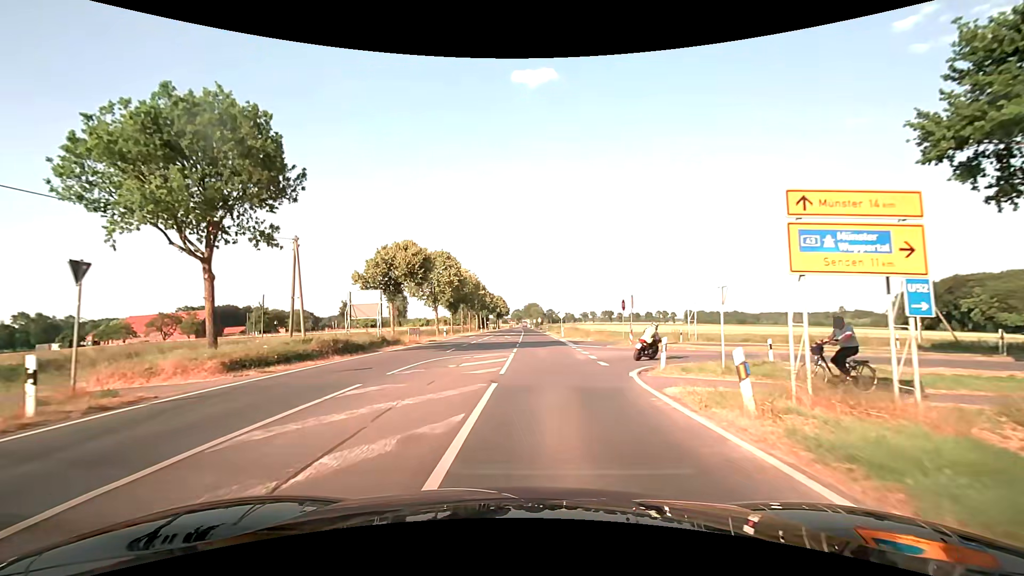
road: secondary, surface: asphalt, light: Day
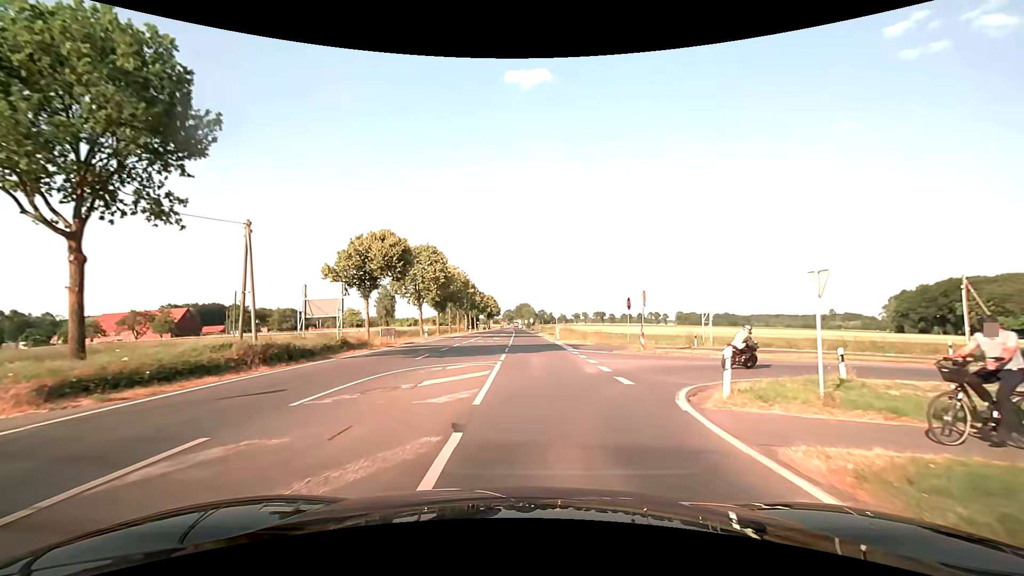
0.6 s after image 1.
(0.0, +5.2) m; +1°
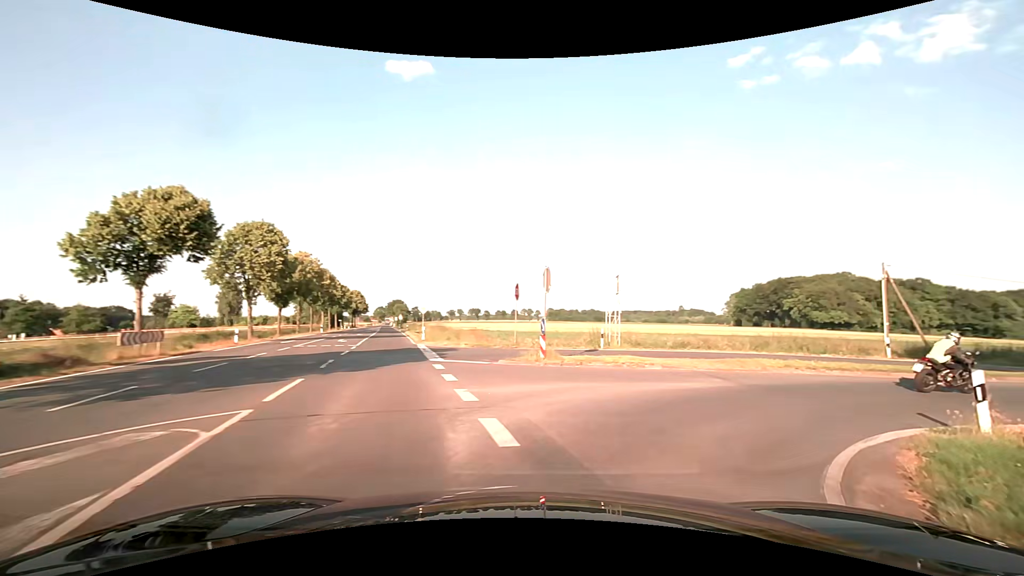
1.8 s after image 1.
(+0.8, +9.9) m; +12°
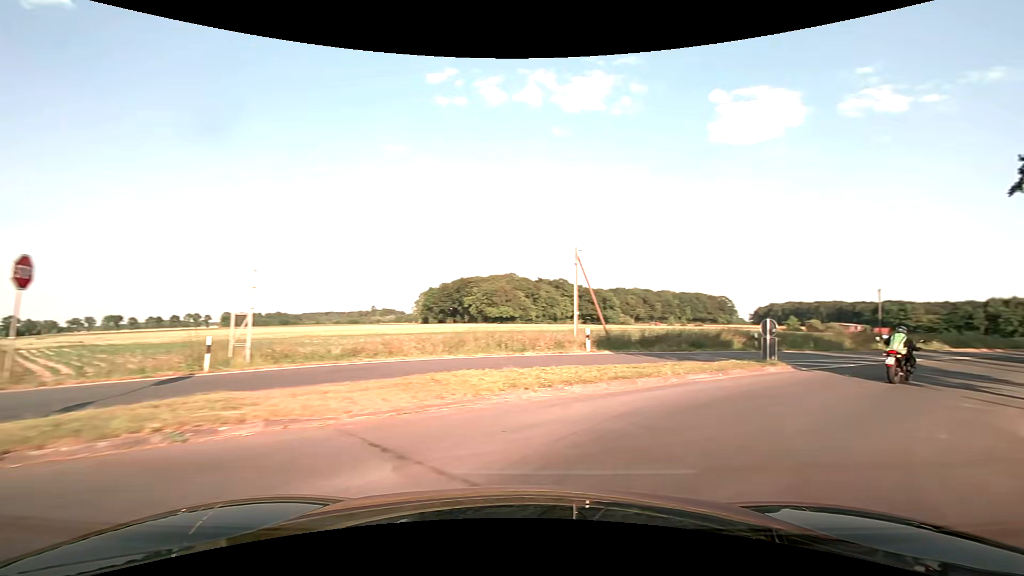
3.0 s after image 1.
(+2.4, +9.1) m; +32°
